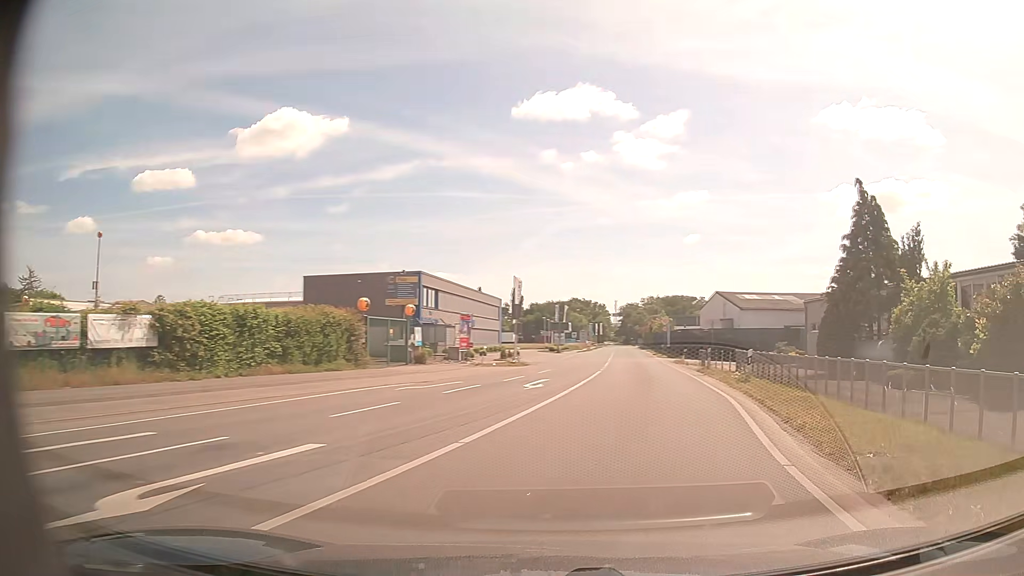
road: secondary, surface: asphalt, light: Day
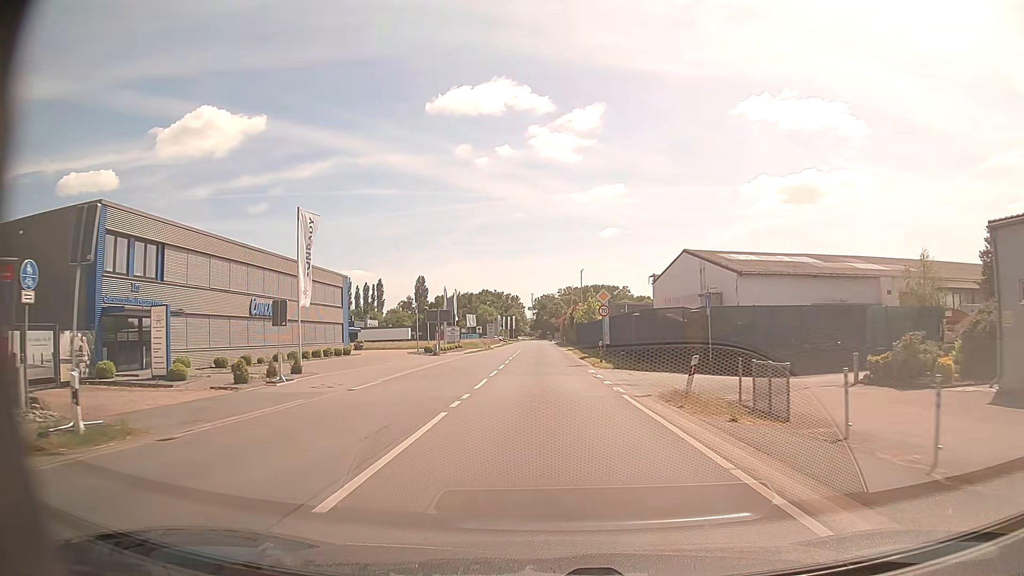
(+6.2, +30.8) m; +11°
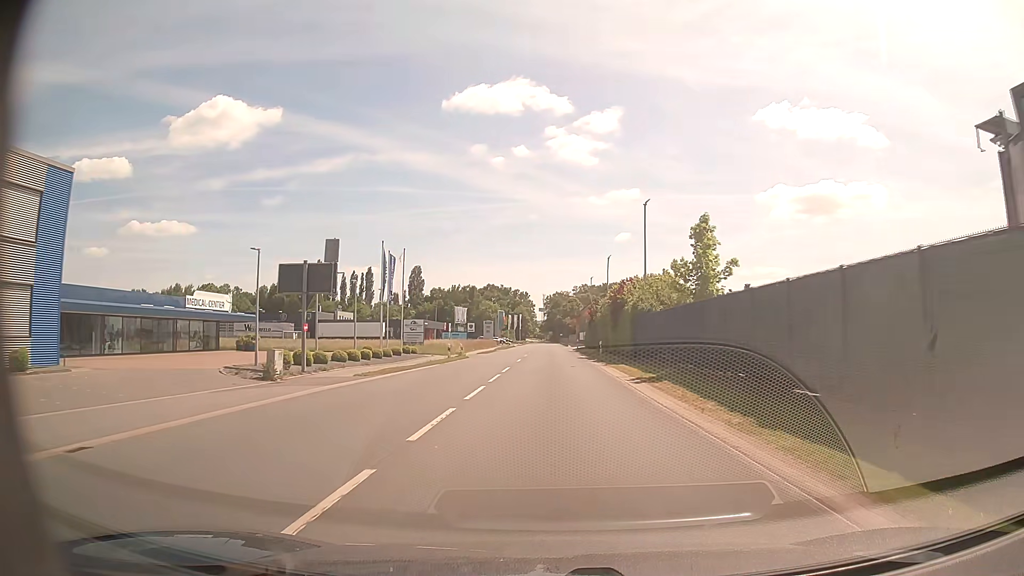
(-0.9, +40.5) m; -1°
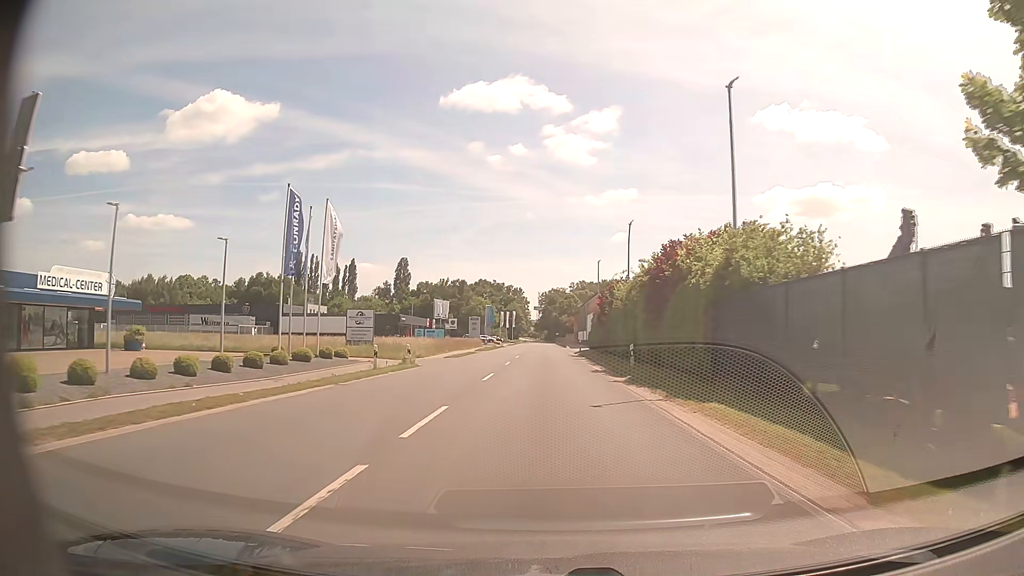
(+0.1, +18.0) m; 0°
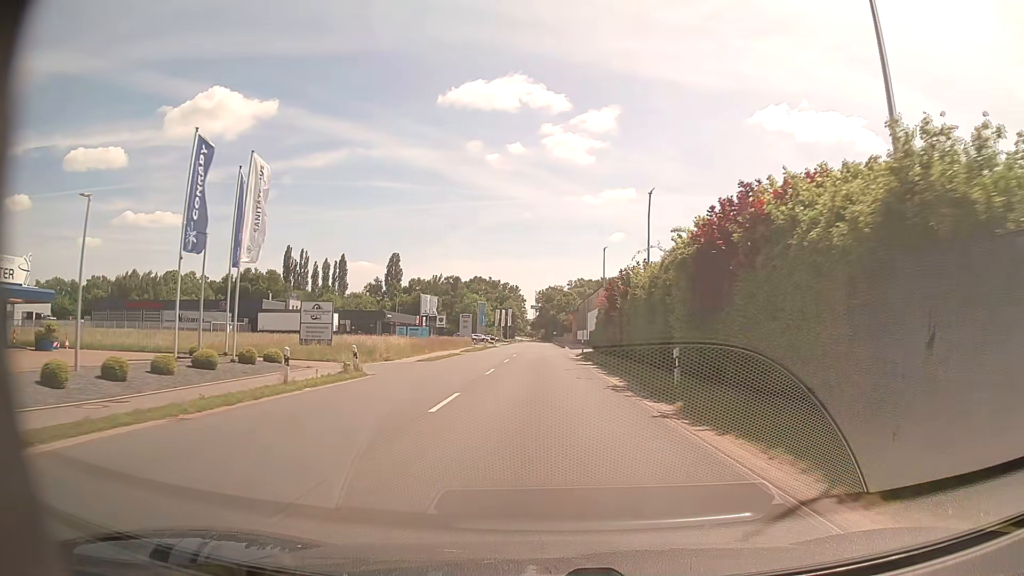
(0.0, +9.1) m; 0°
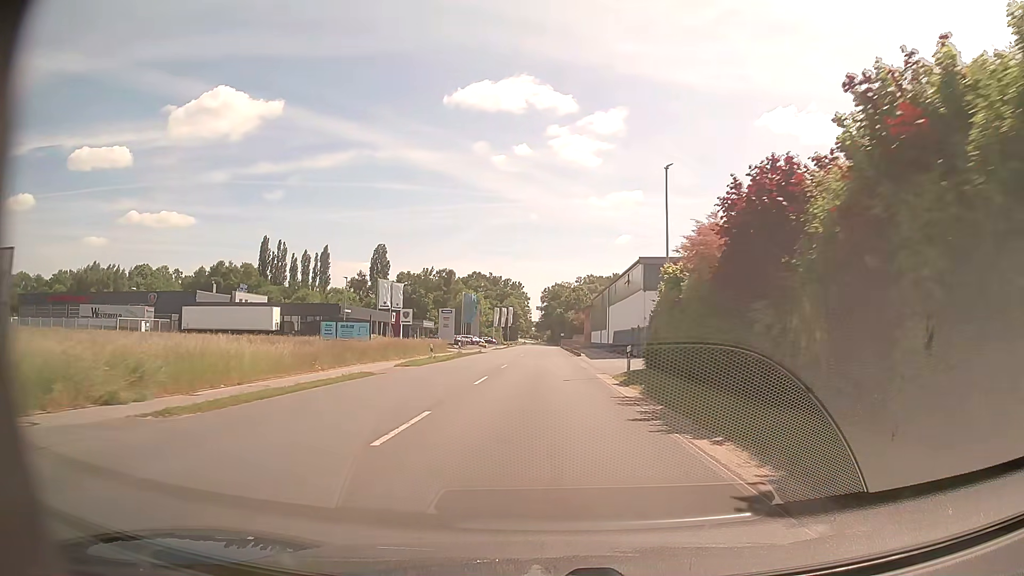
(0.0, +27.6) m; -1°
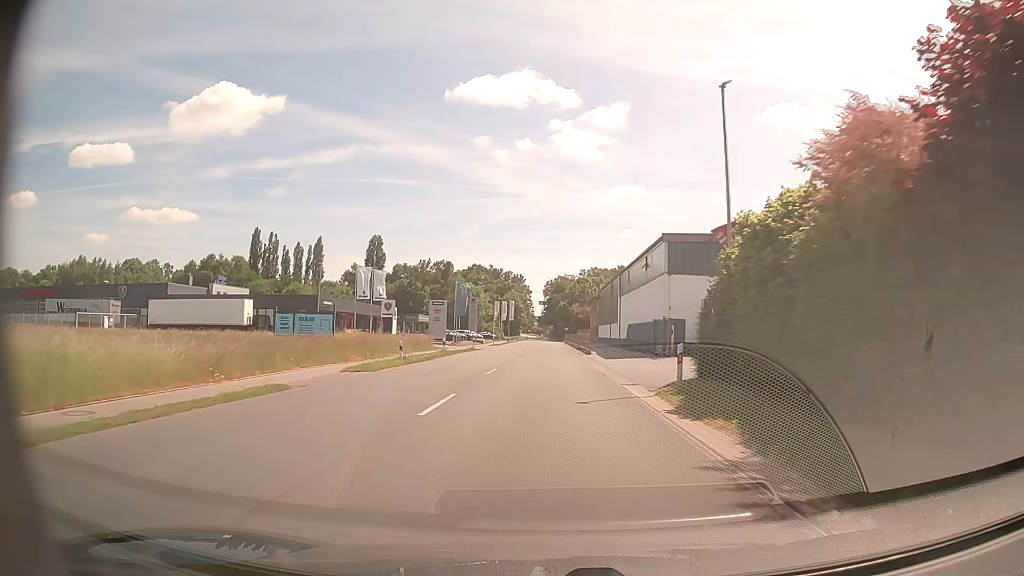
(0.0, +9.2) m; 0°
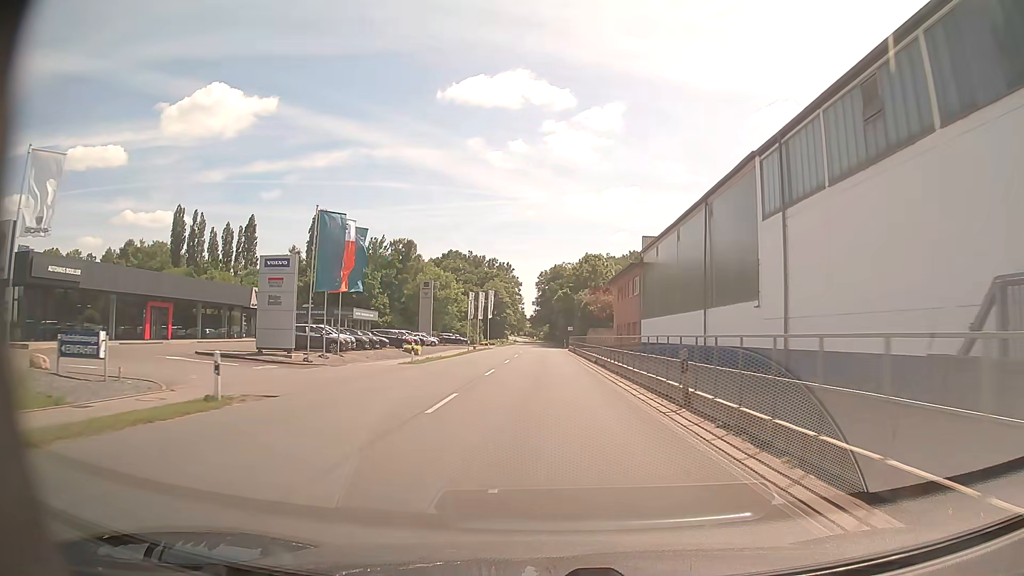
(+0.2, +47.4) m; +1°
(0, +10) (0, +20) (0, +30) (0, +40) (0, +50) (0, +60) (0, +70) (0, +80) (0, +90) (0, +100) m
